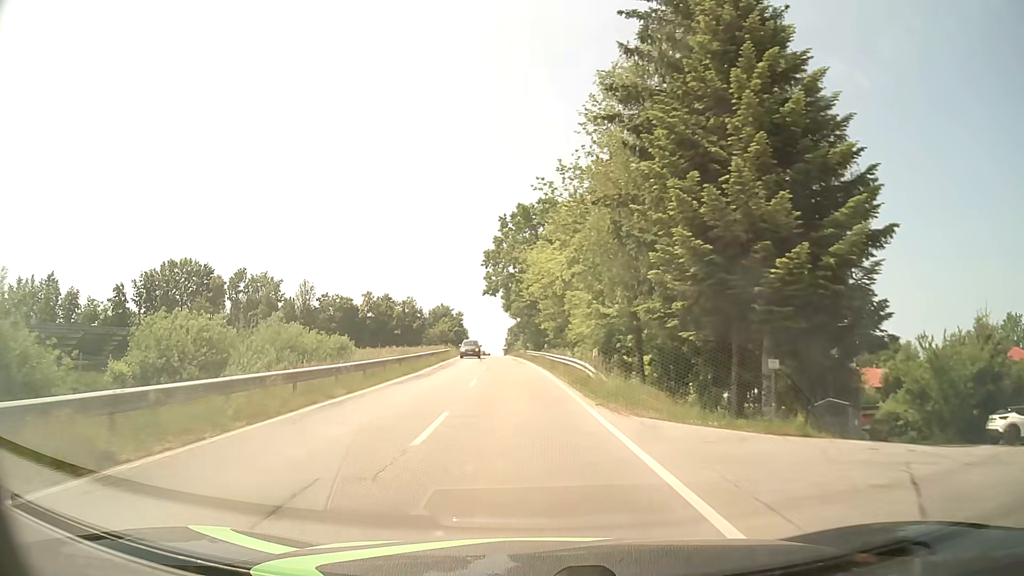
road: tertiary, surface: asphalt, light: Day
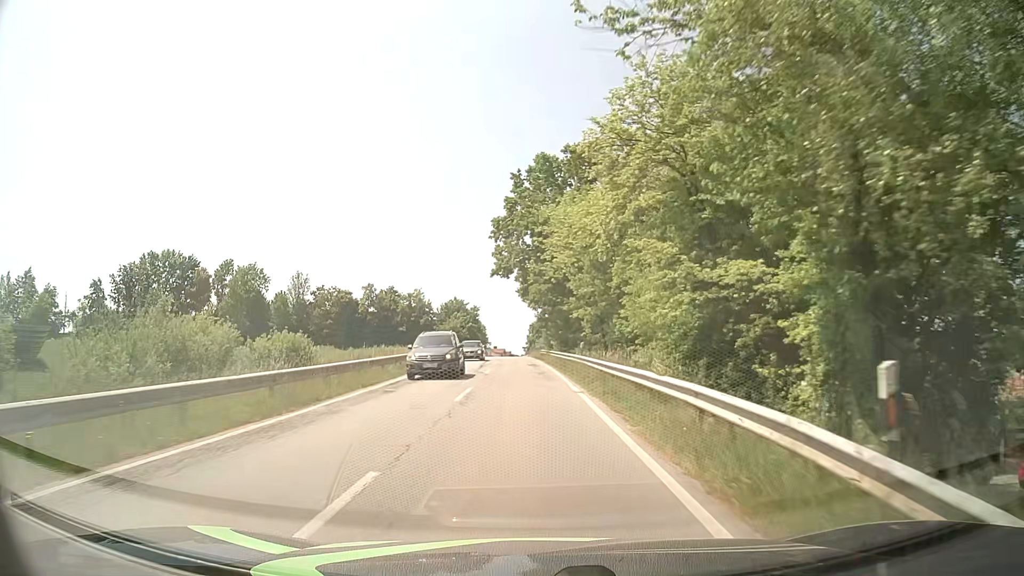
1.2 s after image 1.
(-0.3, +18.2) m; -2°
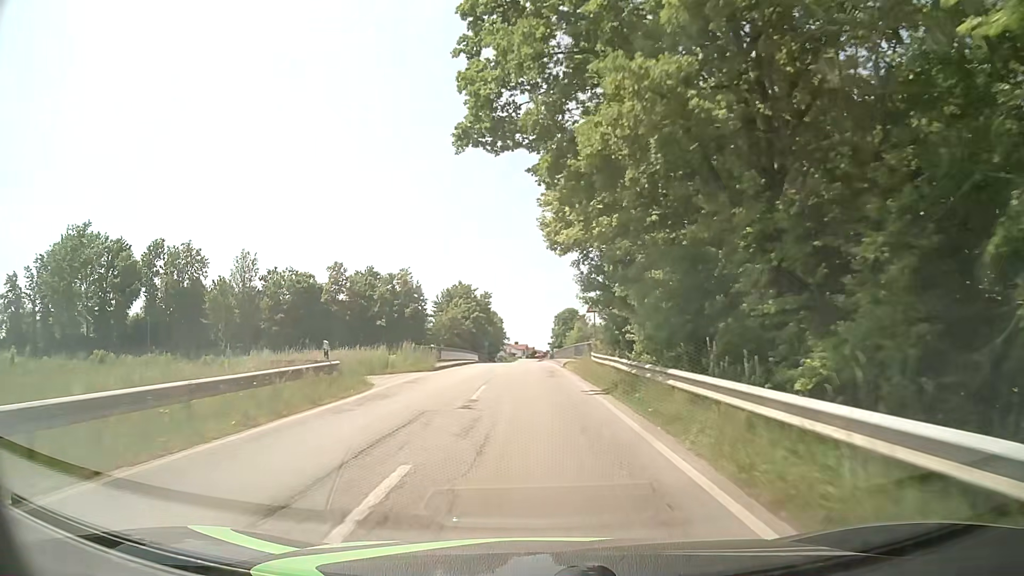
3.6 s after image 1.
(-0.8, +36.7) m; -2°
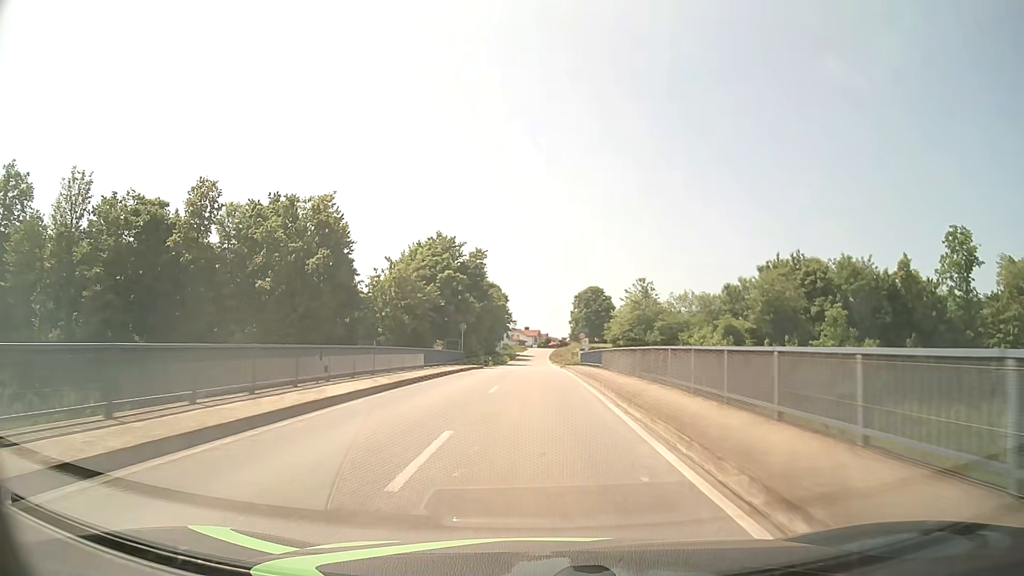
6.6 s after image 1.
(-0.9, +45.9) m; -1°
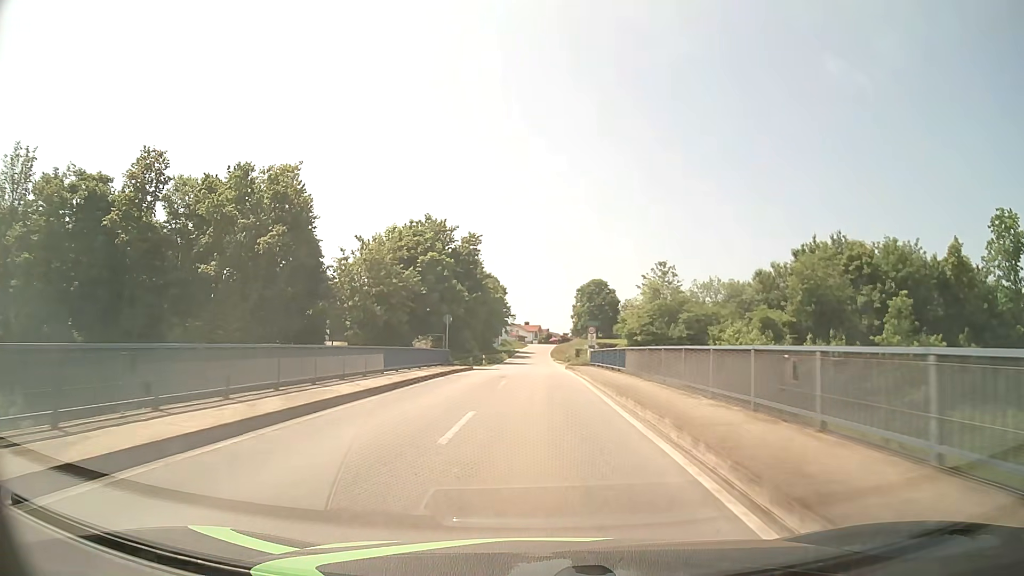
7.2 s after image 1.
(0.0, +9.2) m; 0°
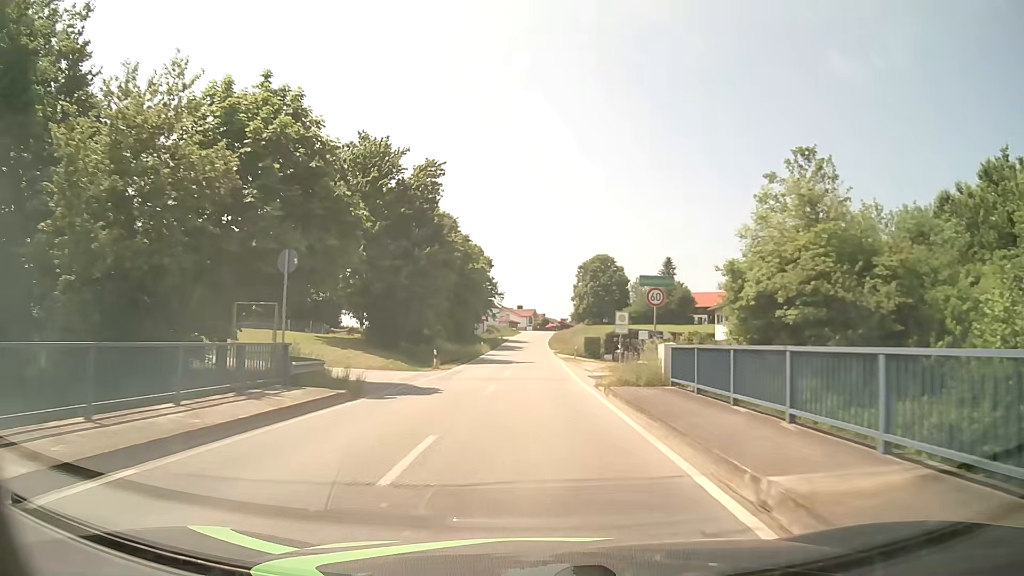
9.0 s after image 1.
(+0.2, +27.8) m; +1°
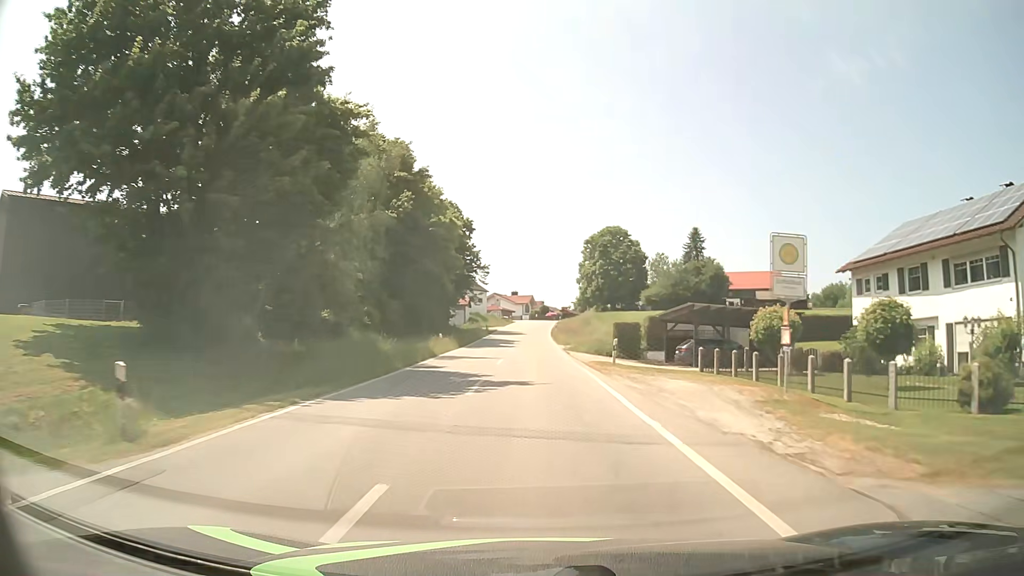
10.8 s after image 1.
(-0.1, +27.9) m; 0°
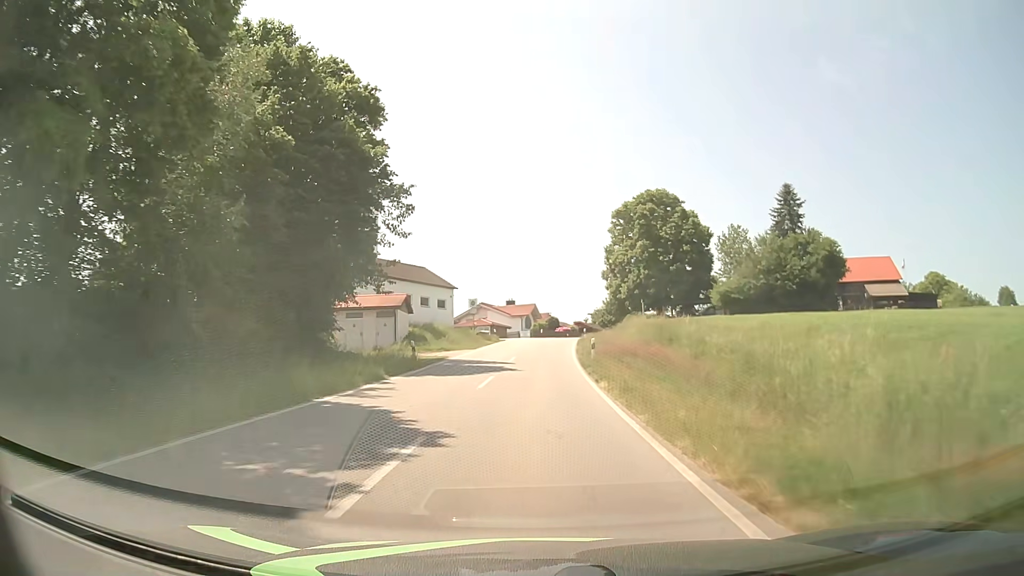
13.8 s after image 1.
(-0.2, +45.8) m; 0°
(0, +10) (0, +20) (0, +30) (0, +40) (+1, +50) (+2, +60) (+3, +70) (+4, +80) (+7, +89) (+10, +99) m
